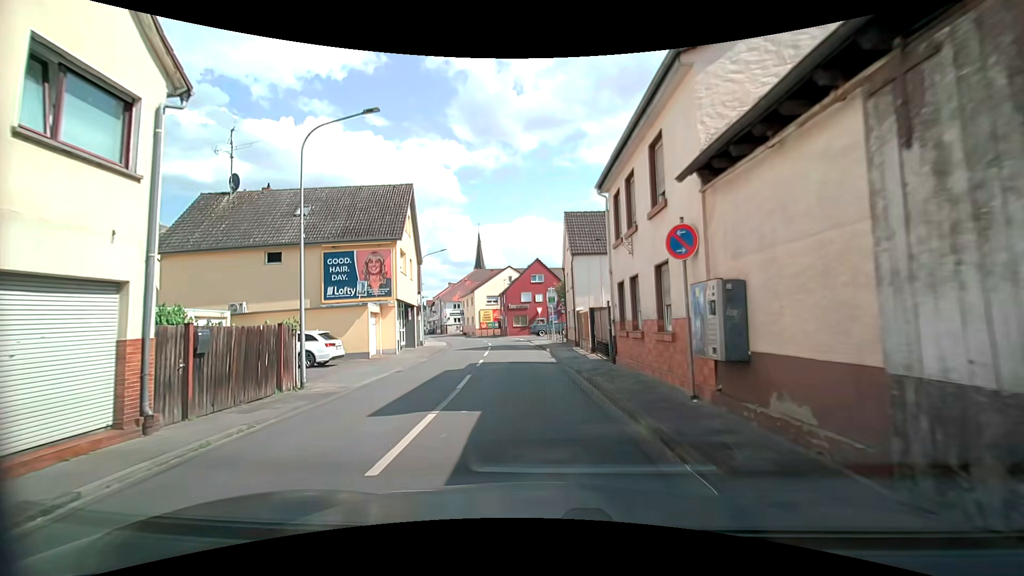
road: tertiary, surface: asphalt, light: Day
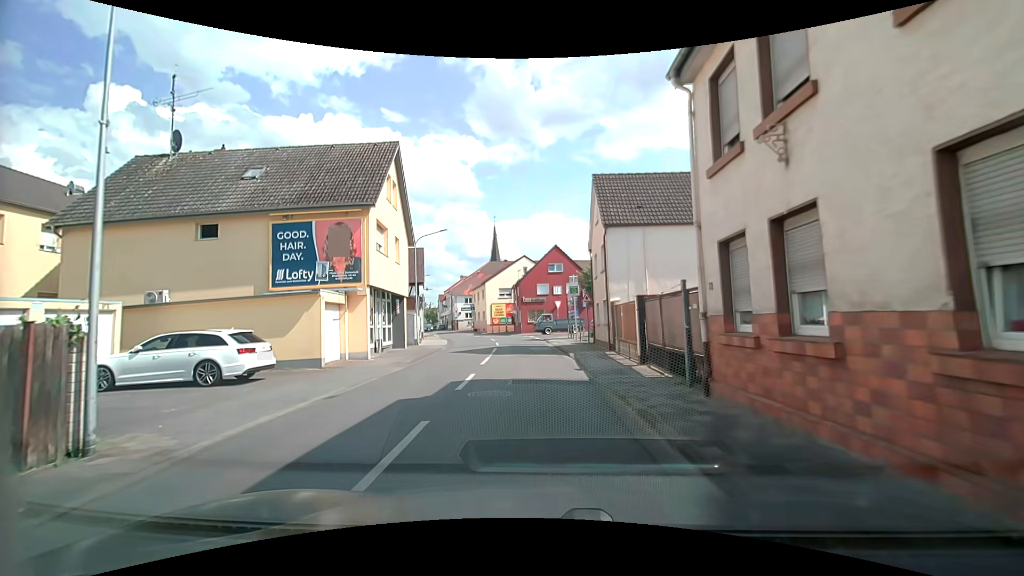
(0.0, +7.0) m; 0°
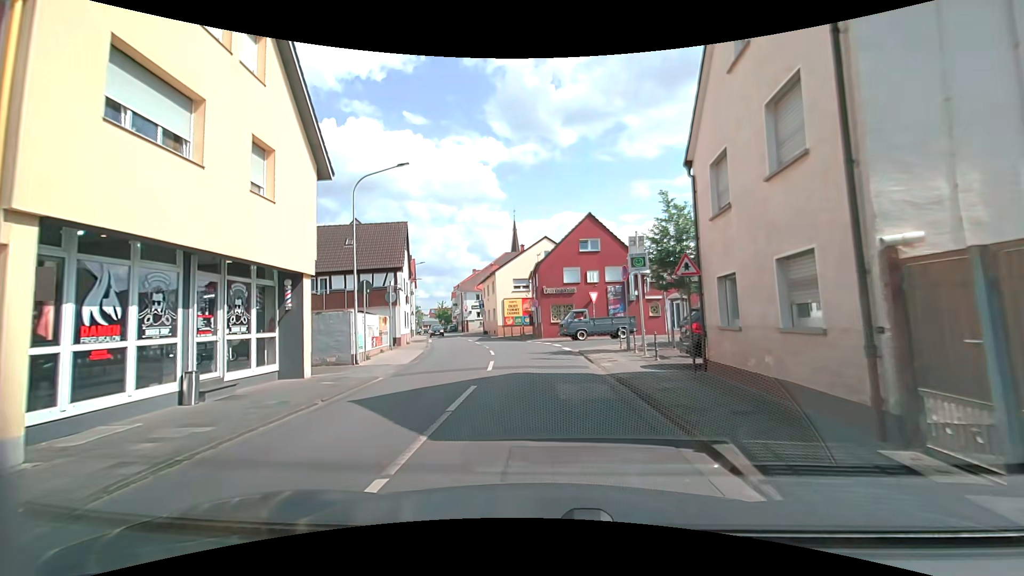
(-0.7, +14.6) m; -4°
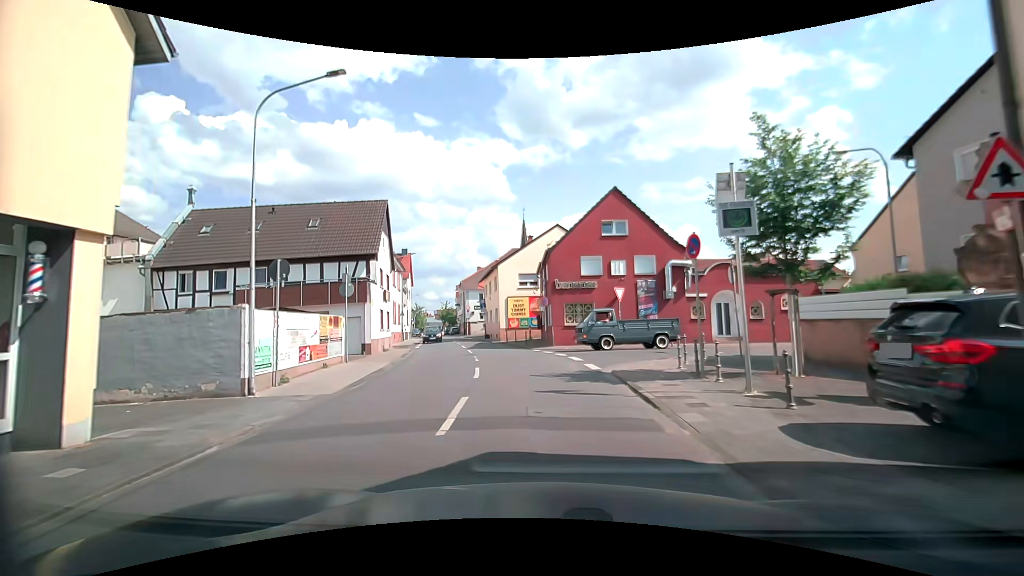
(0.0, +7.5) m; 0°
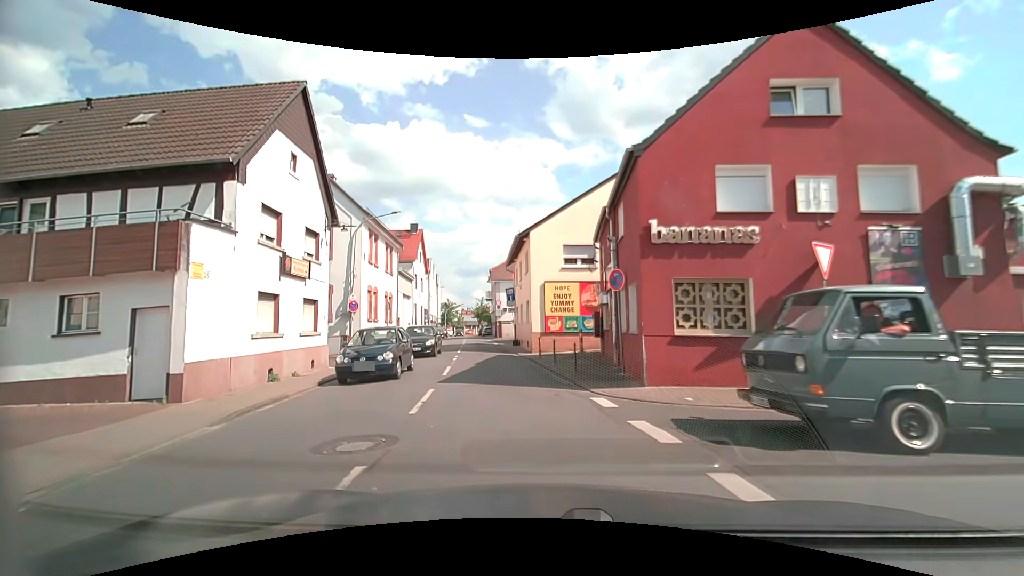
(-0.6, +16.2) m; -7°
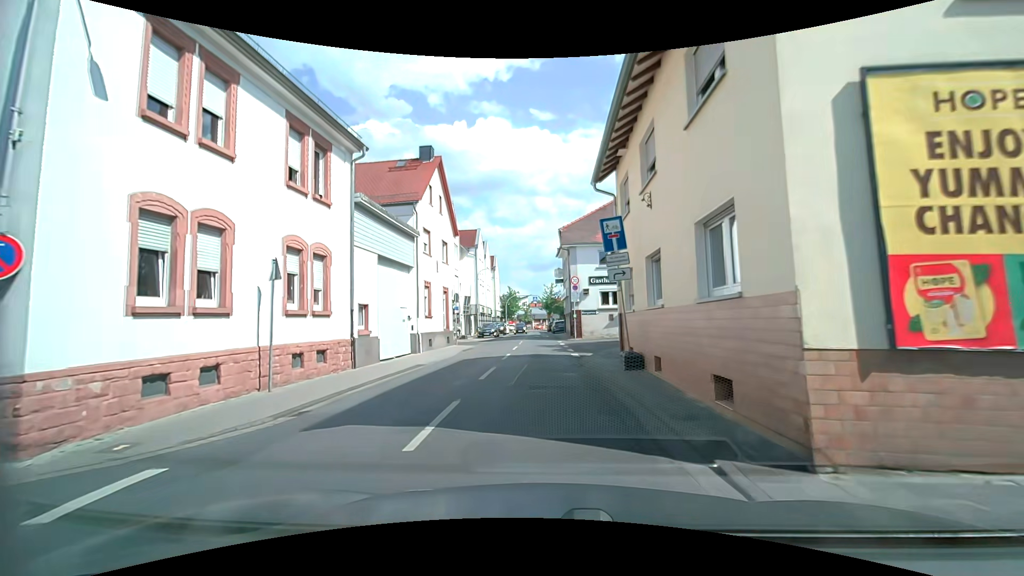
(-1.8, +20.9) m; -9°
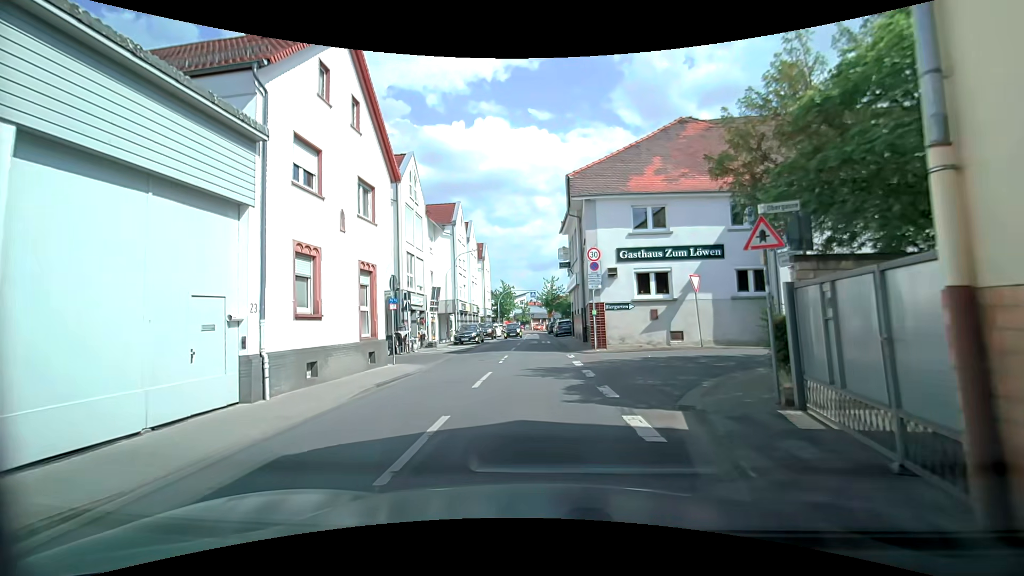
(+0.3, +12.9) m; +2°
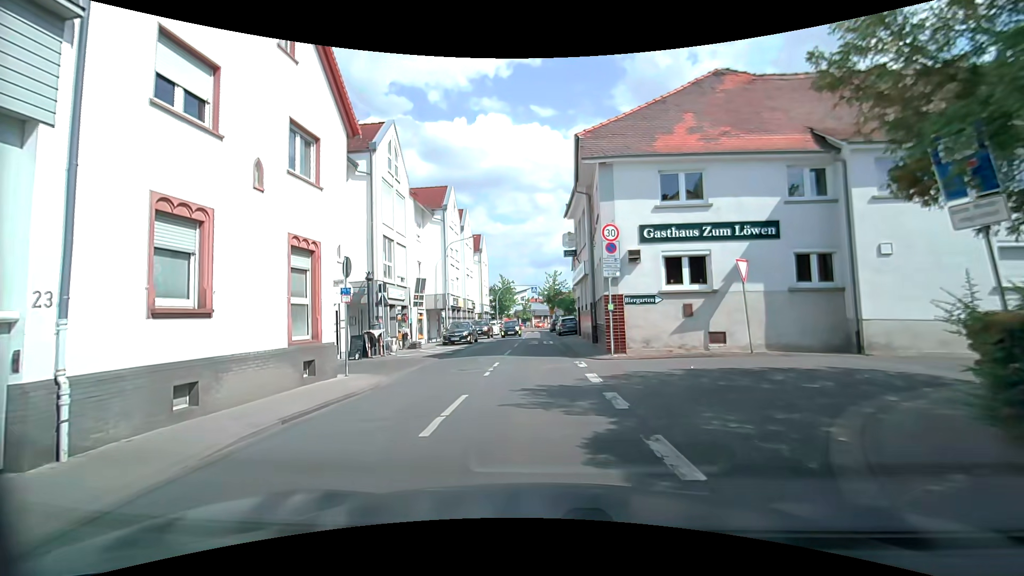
(0.0, +4.4) m; +1°
